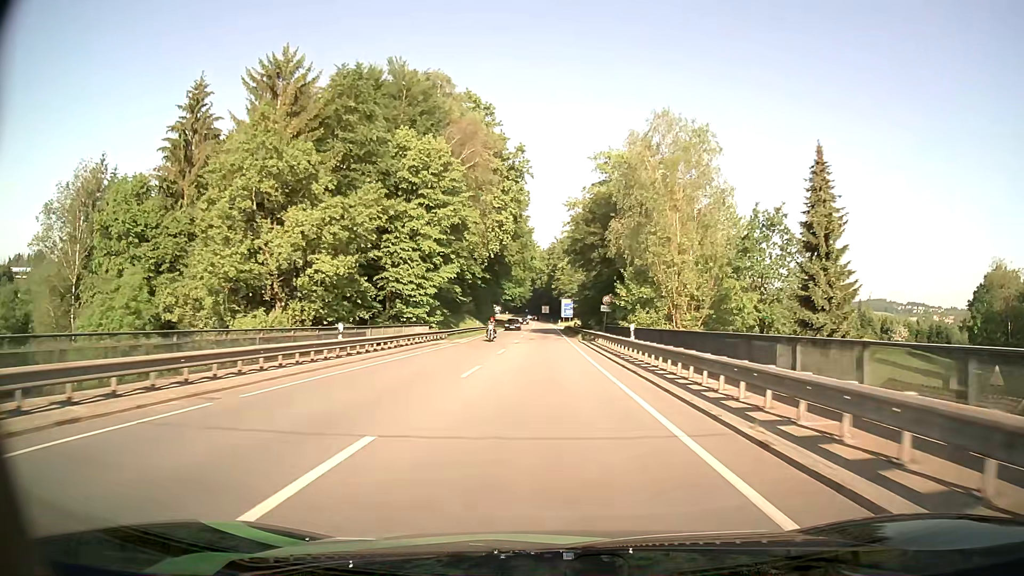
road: primary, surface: asphalt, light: Day
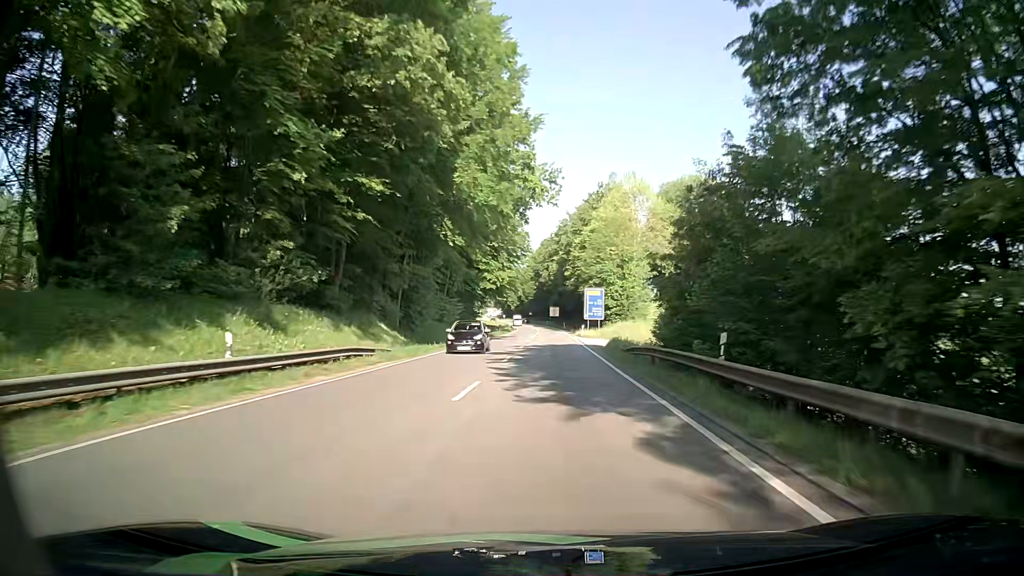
(-0.4, +55.6) m; -1°
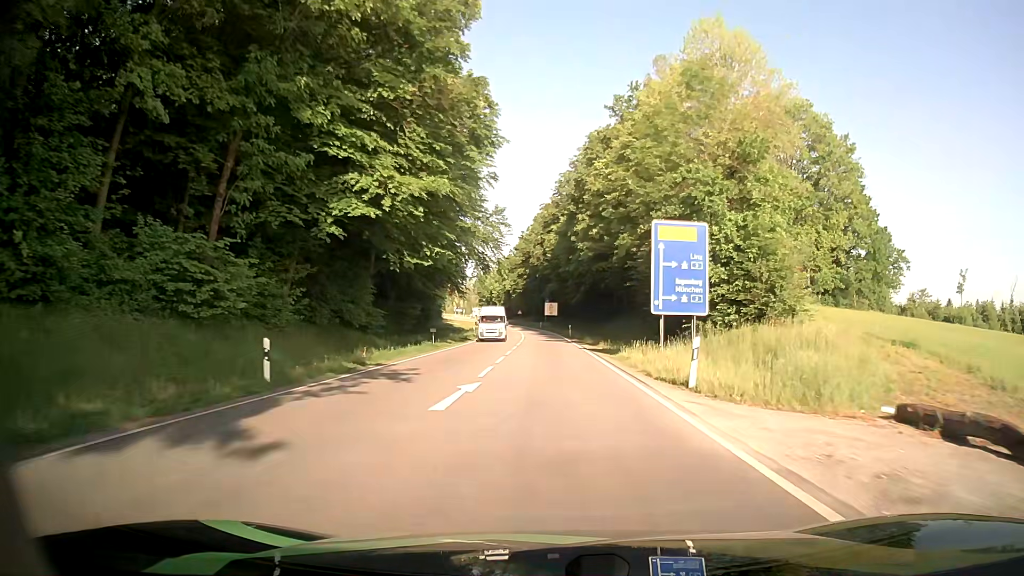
(+0.2, +48.9) m; 0°
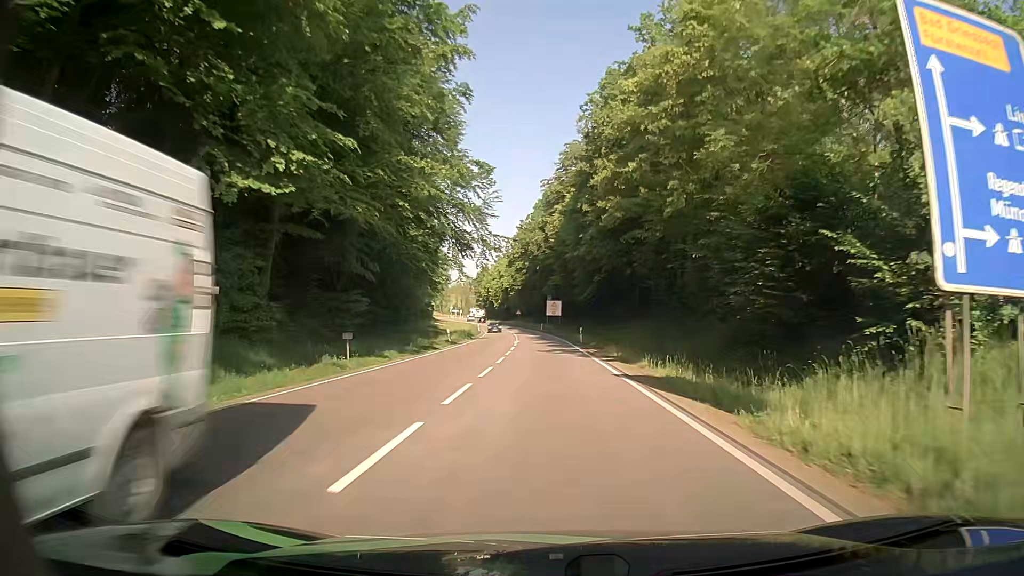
(0.0, +17.8) m; 0°
